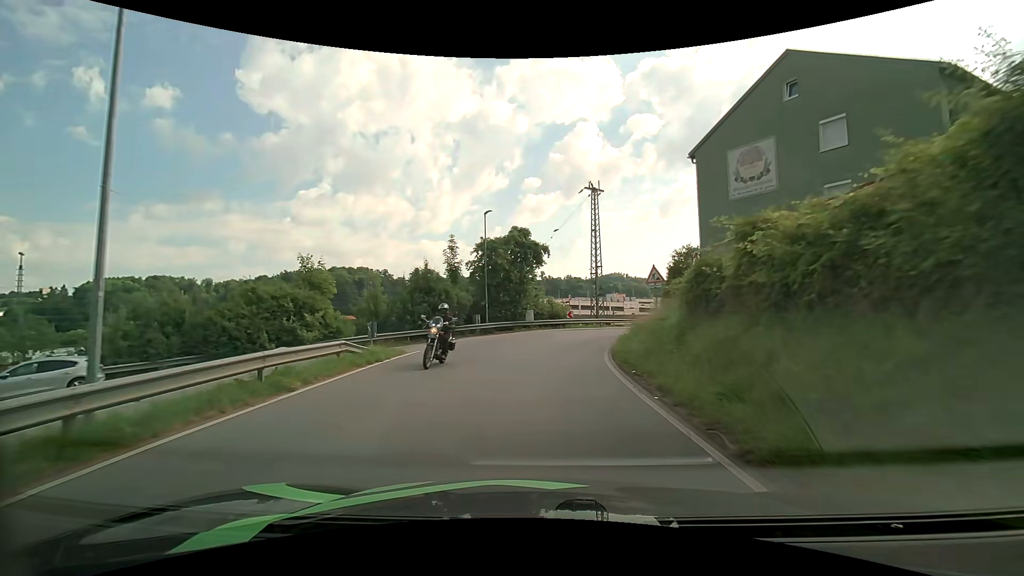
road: residential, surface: asphalt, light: Day
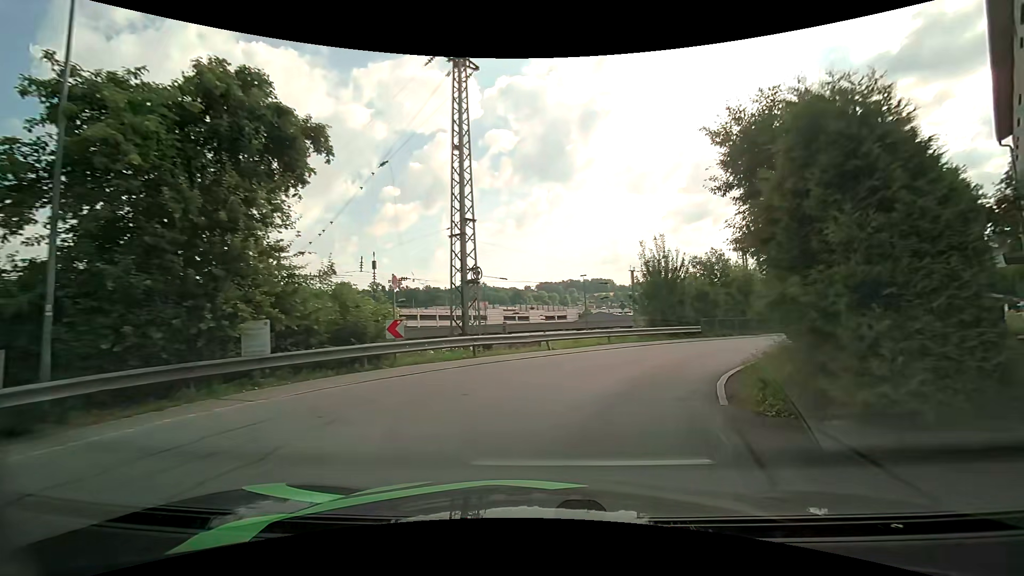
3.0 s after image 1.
(+1.7, +23.4) m; +15°
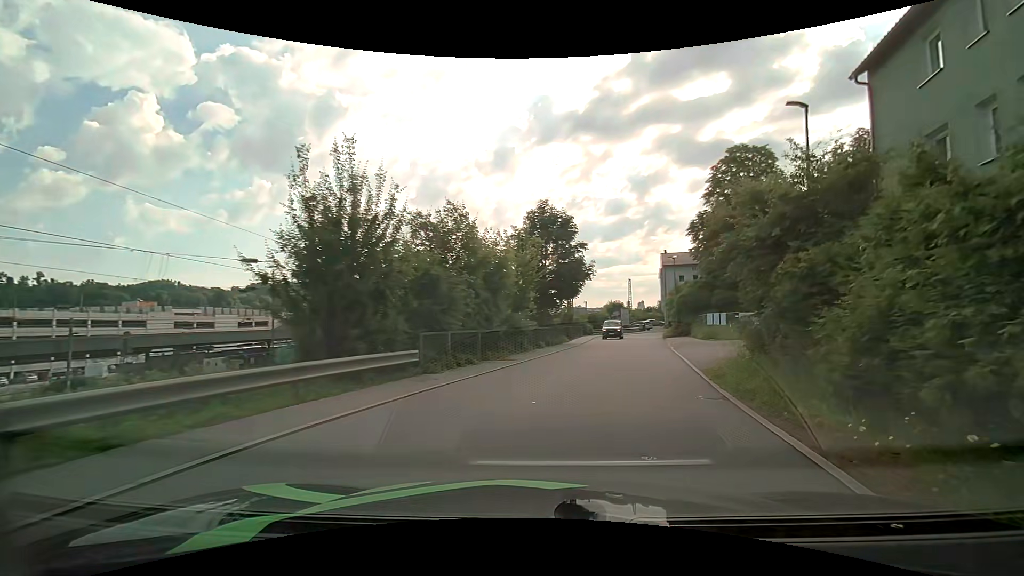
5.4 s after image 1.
(+3.9, +16.2) m; +30°
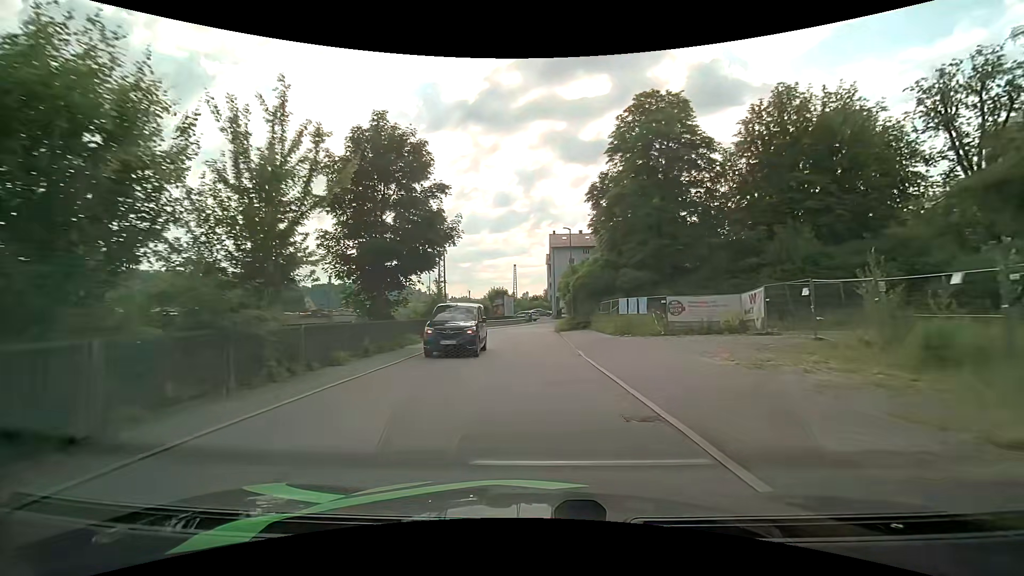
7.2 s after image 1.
(+2.1, +13.5) m; +14°
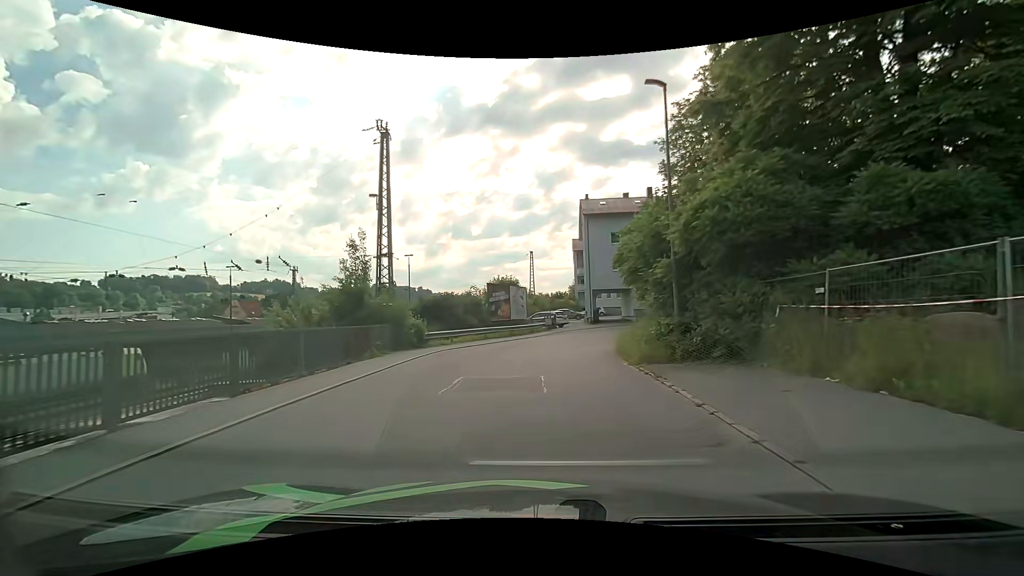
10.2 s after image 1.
(-0.4, +25.3) m; -2°
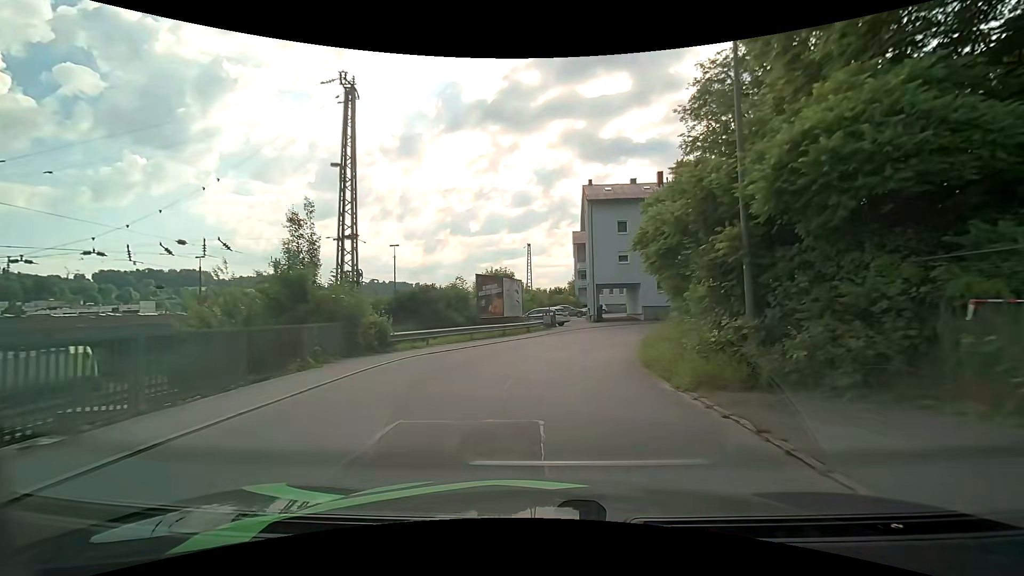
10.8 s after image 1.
(0.0, +5.0) m; +1°
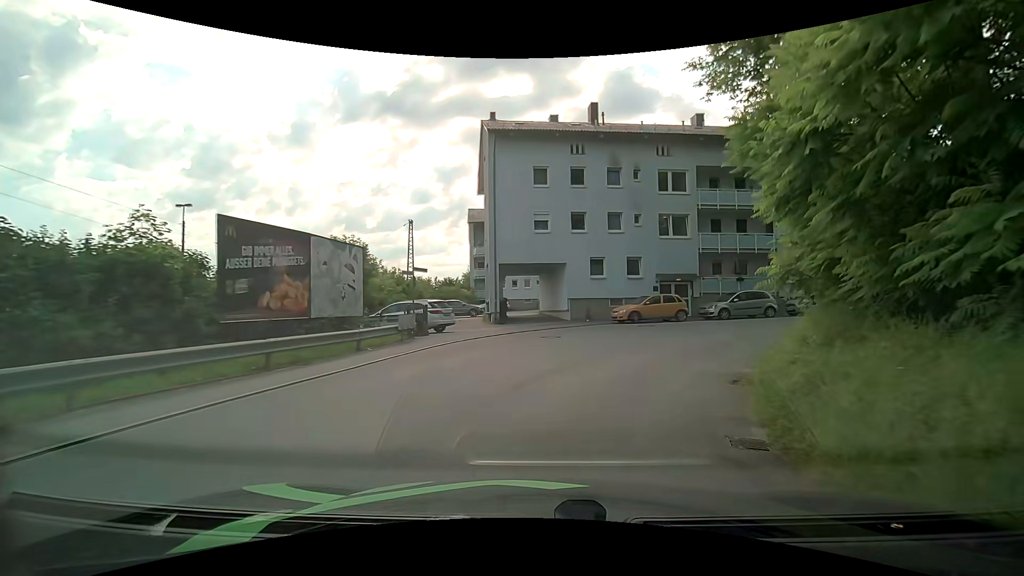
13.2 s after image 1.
(+1.1, +16.4) m; +11°
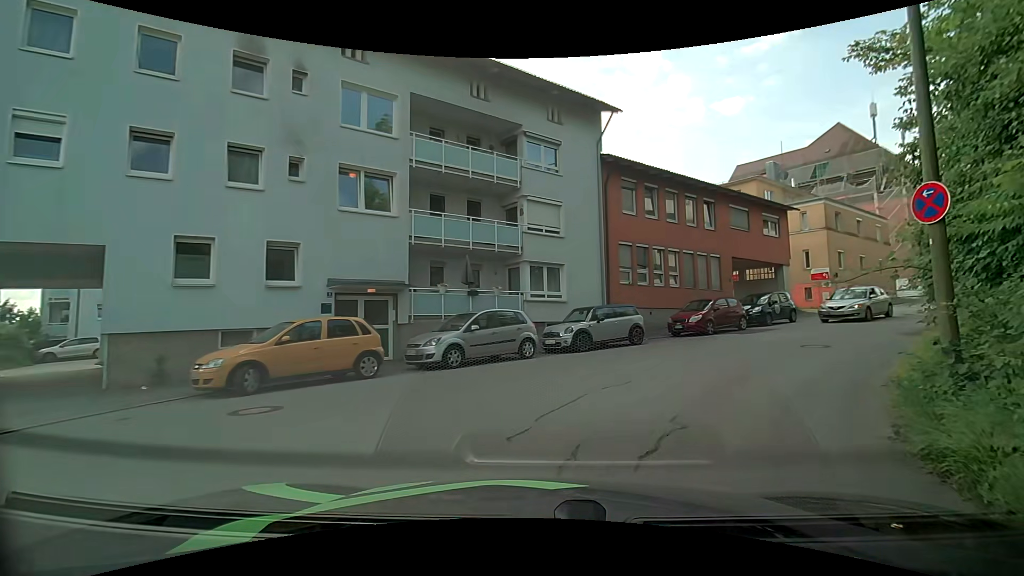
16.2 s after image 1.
(+3.4, +14.3) m; +29°
